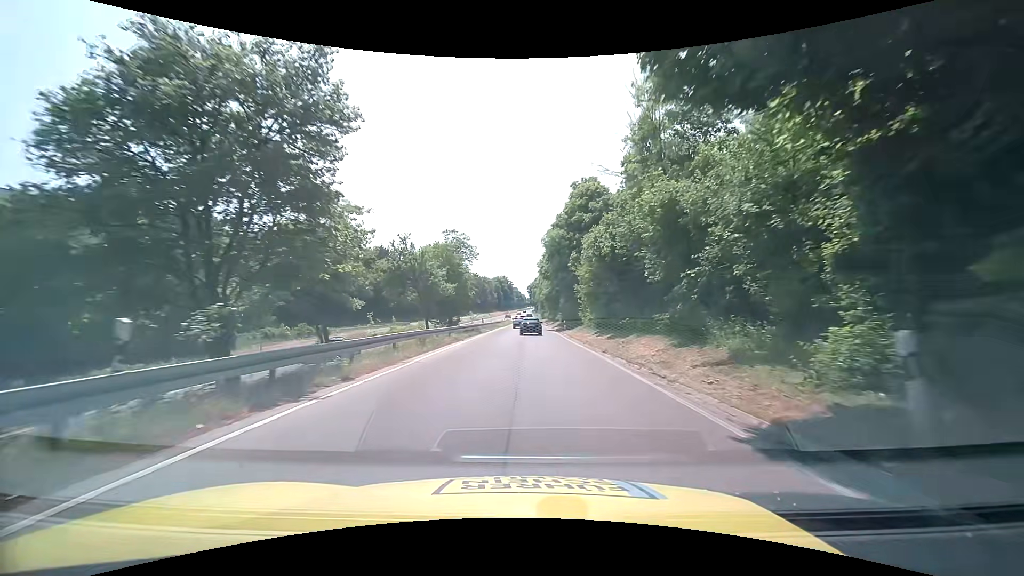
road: trunk_link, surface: asphalt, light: Day
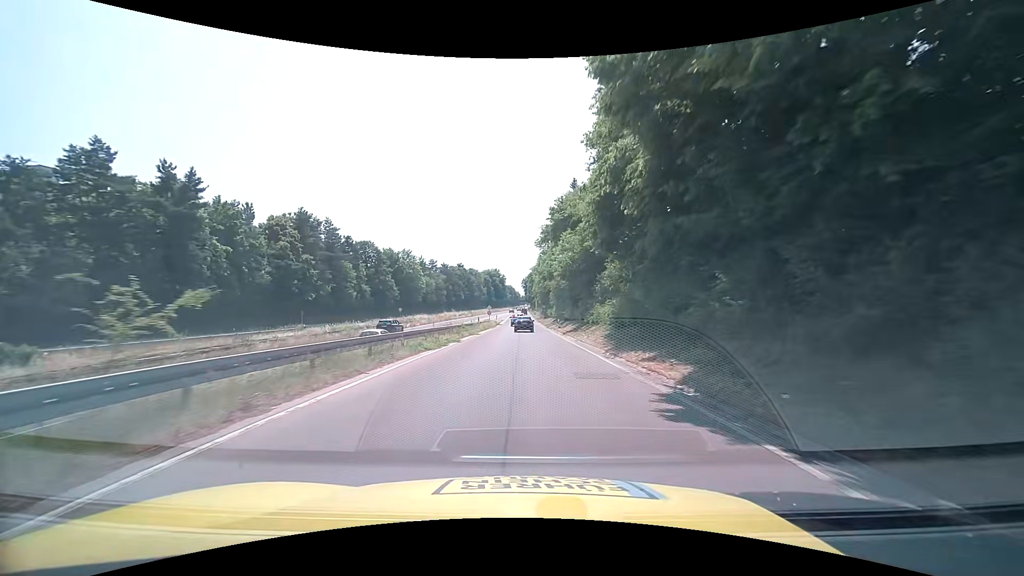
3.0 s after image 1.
(+0.2, +46.5) m; +1°
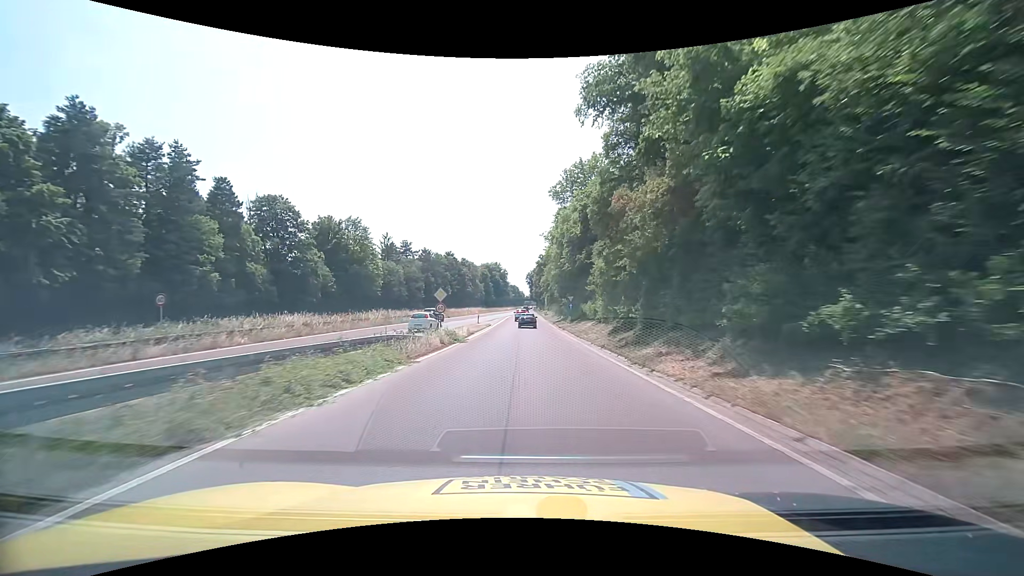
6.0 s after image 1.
(-0.6, +47.6) m; -1°
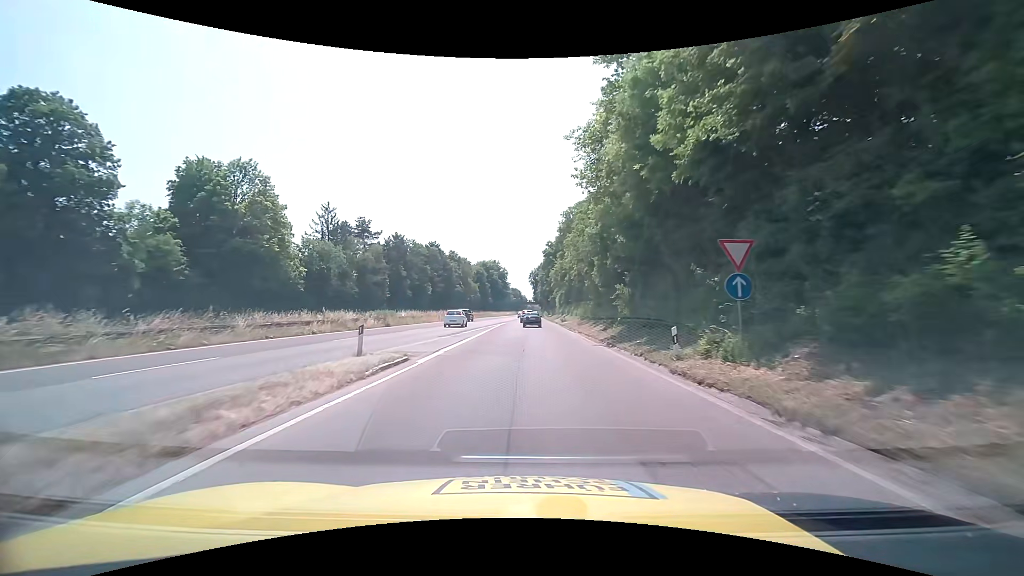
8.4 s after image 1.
(+0.1, +37.8) m; 0°
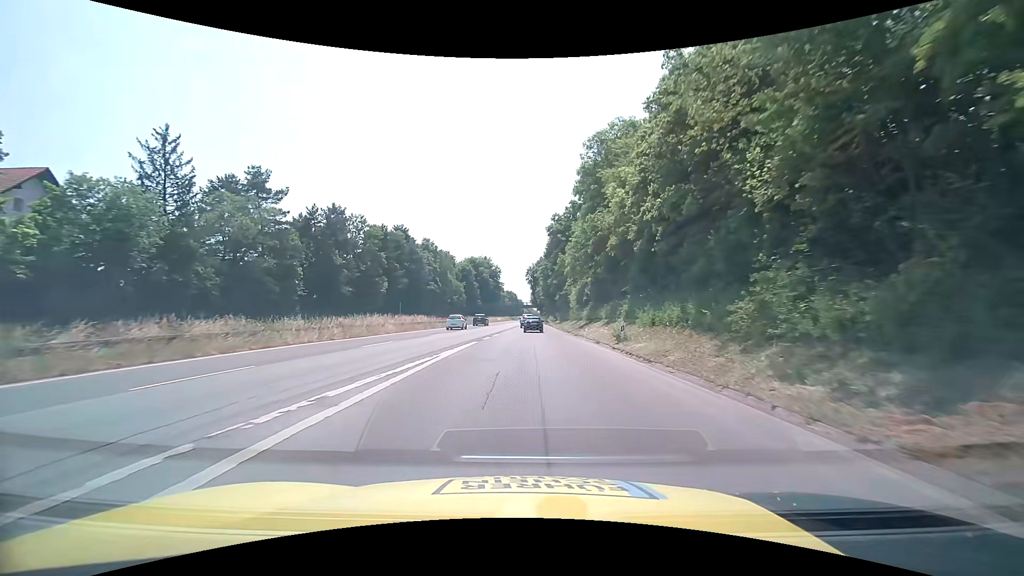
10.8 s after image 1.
(0.0, +37.1) m; +1°
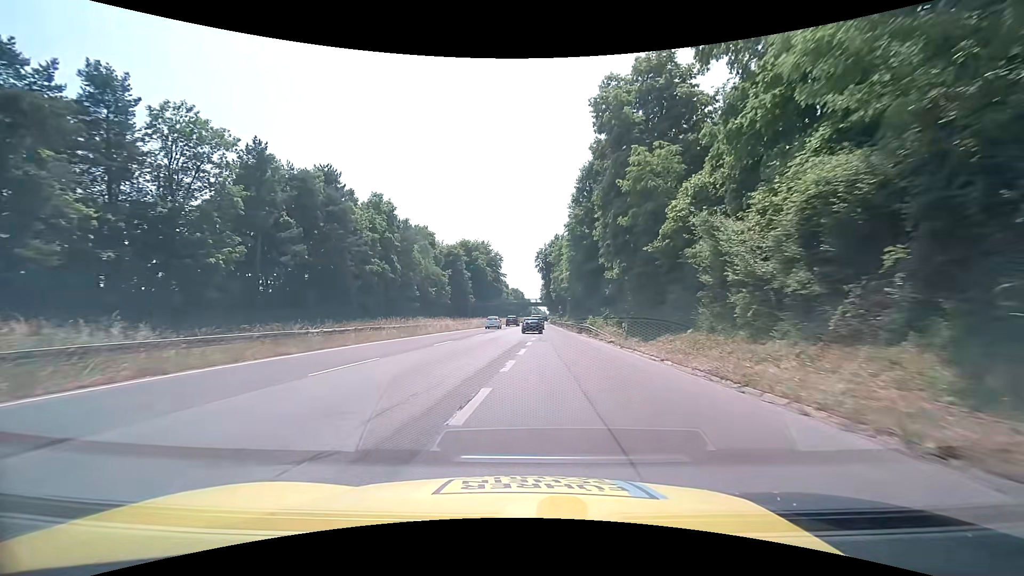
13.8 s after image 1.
(-0.4, +47.2) m; -1°
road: trunk
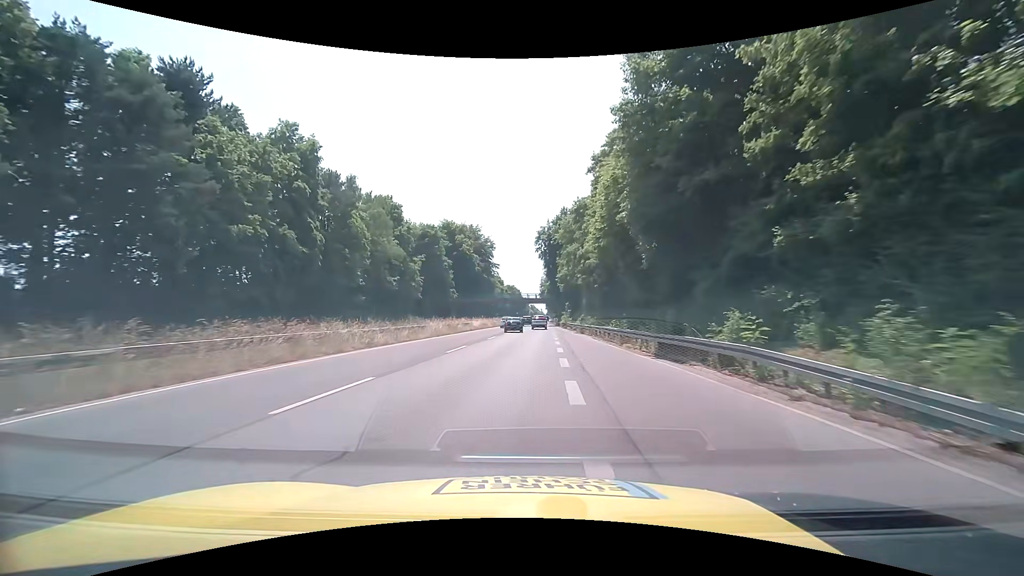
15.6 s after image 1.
(-0.1, +28.7) m; 0°
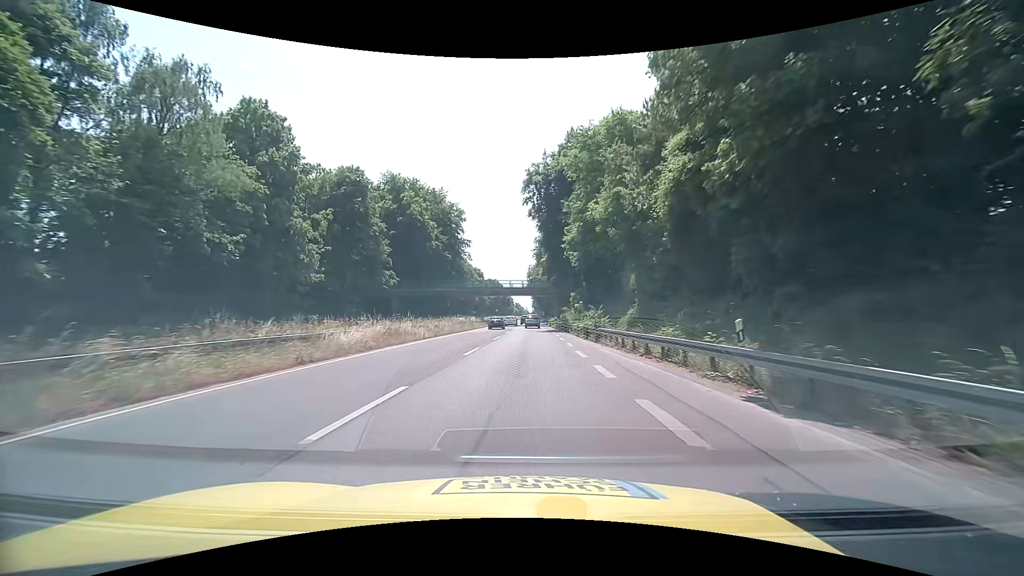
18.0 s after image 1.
(+0.5, +37.6) m; +1°
(0, +10) (0, +20) (0, +30) (+1, +40) (+1, +50) (+1, +60) (+2, +70) (+2, +80) (+2, +90) (+3, +100) m
